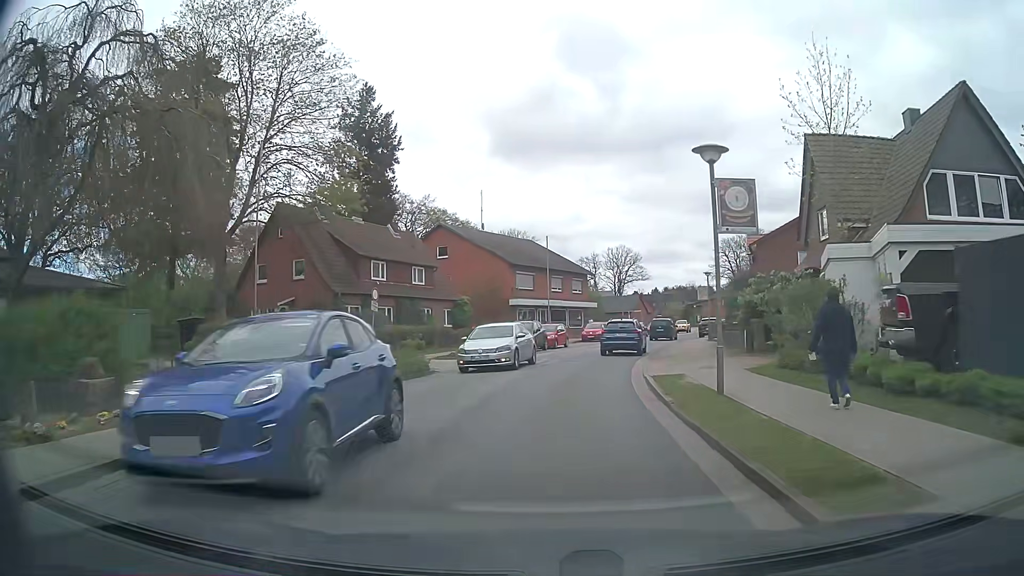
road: tertiary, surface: asphalt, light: Day
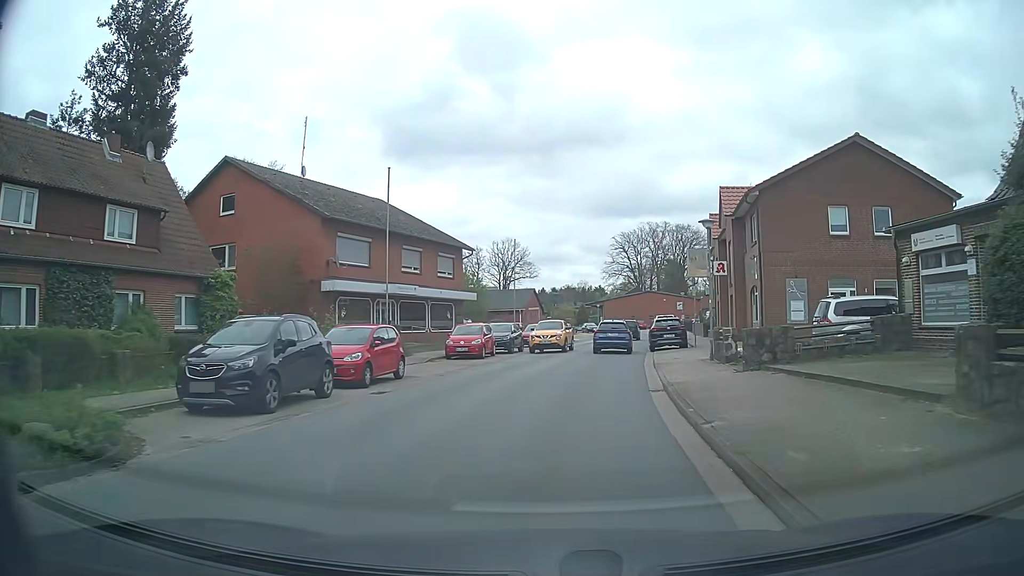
(+1.7, +24.0) m; +9°
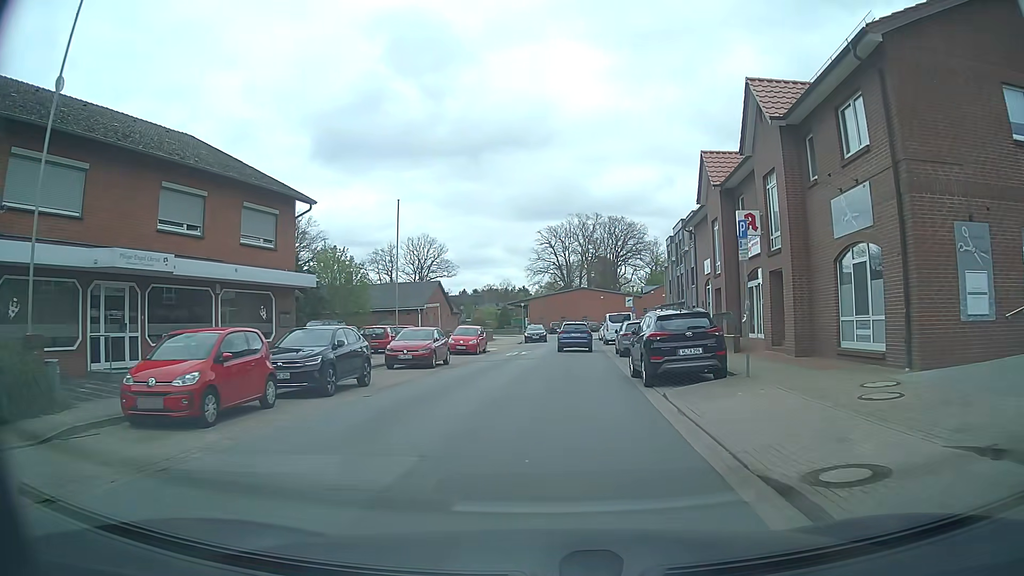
(+1.3, +18.7) m; +6°
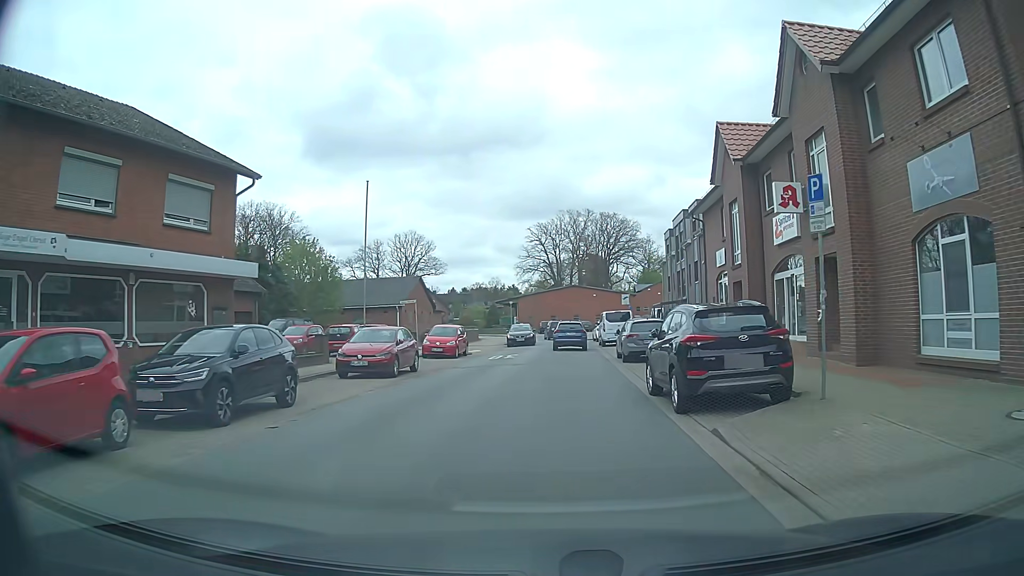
(+0.1, +4.7) m; +1°
(0, +10) (+1, +20) (+1, +30) (+1, +40) (+2, +50) (+2, +60) (+1, +70) (-2, +79) (-6, +89) (-11, +97) m
